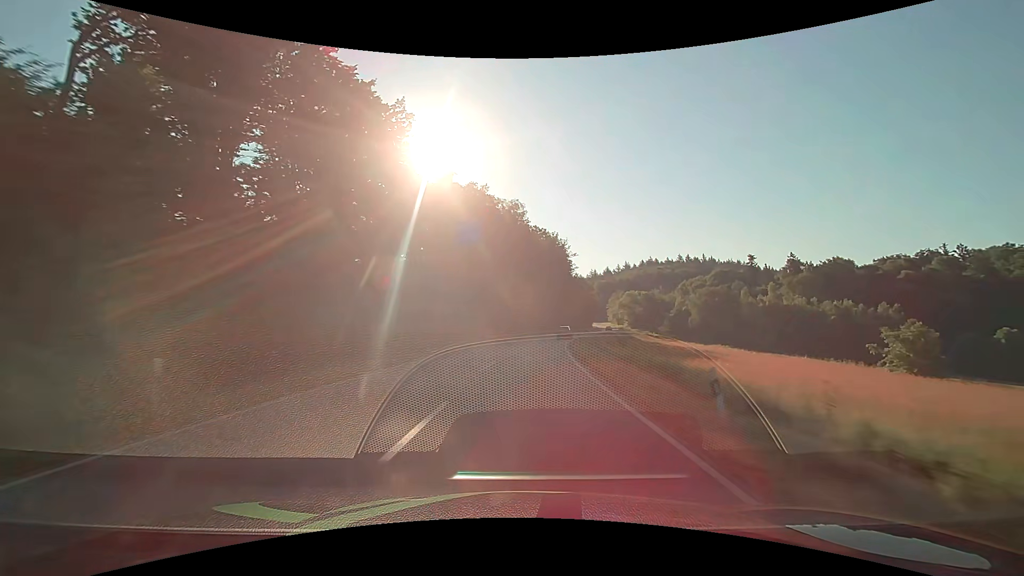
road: secondary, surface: asphalt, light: Day
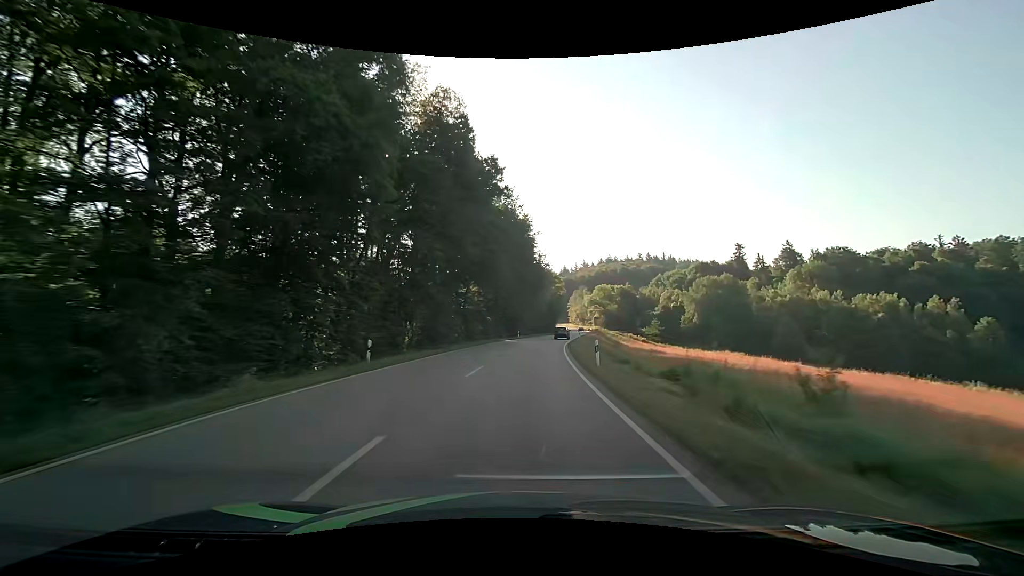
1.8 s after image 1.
(+2.0, +38.7) m; +5°
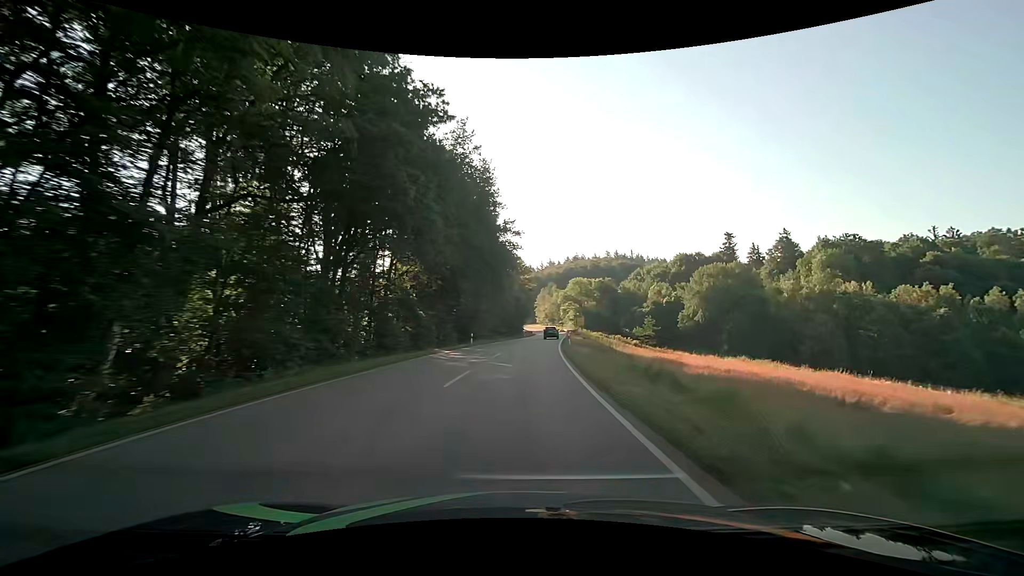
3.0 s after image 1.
(+0.9, +26.3) m; +4°
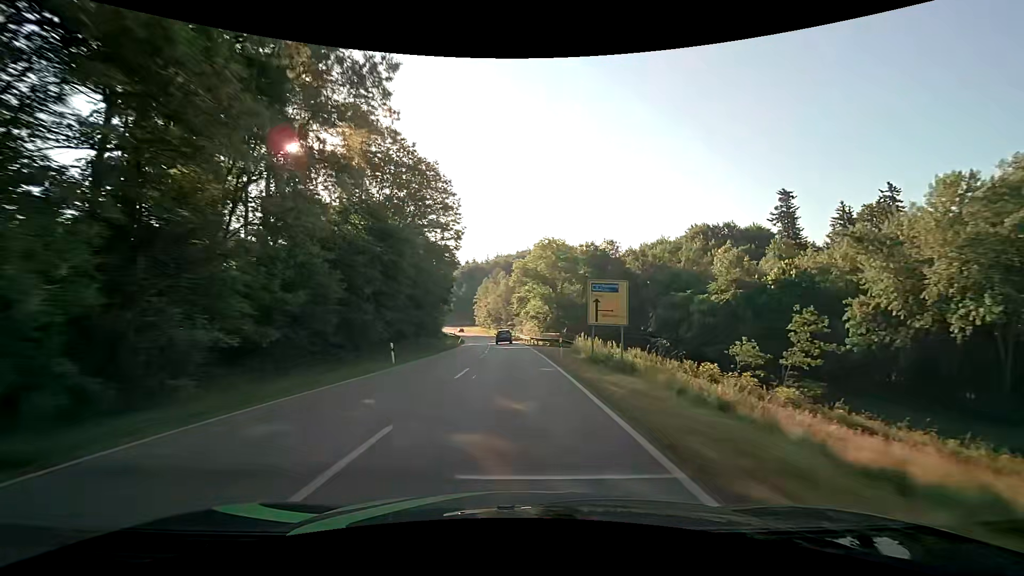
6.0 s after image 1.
(+4.5, +68.1) m; +6°
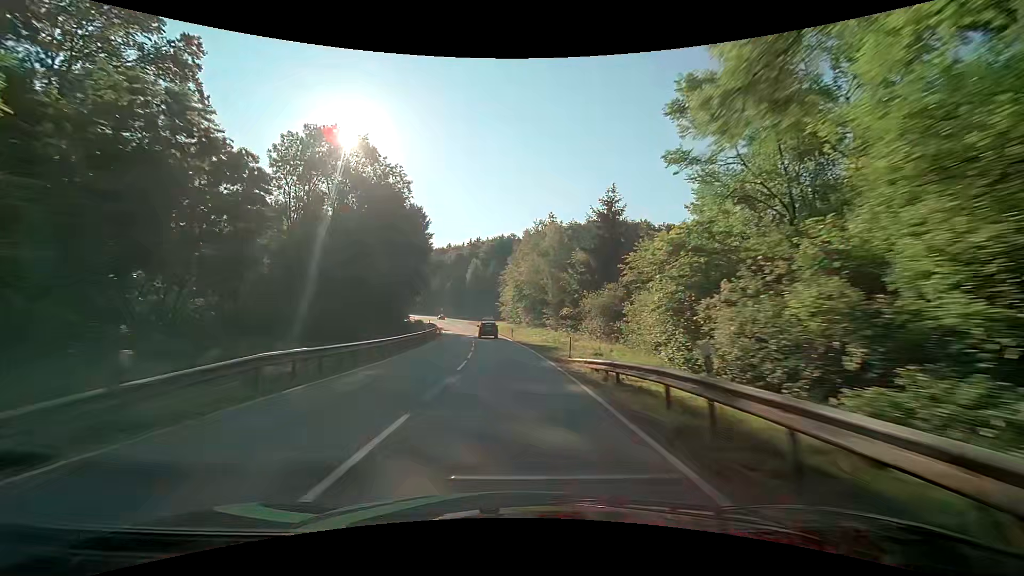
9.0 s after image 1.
(-2.5, +71.7) m; -5°
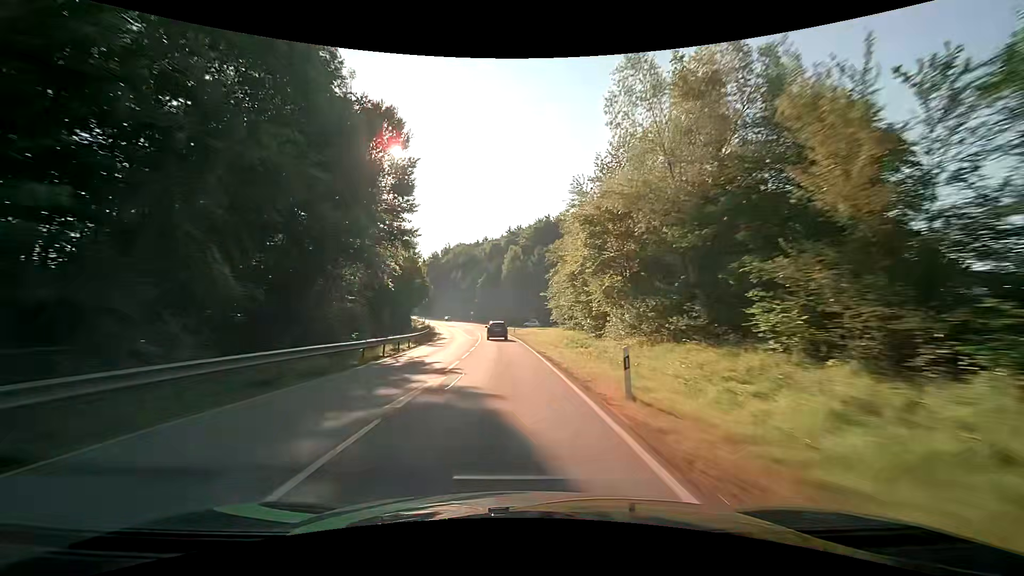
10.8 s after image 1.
(-1.5, +42.7) m; -5°
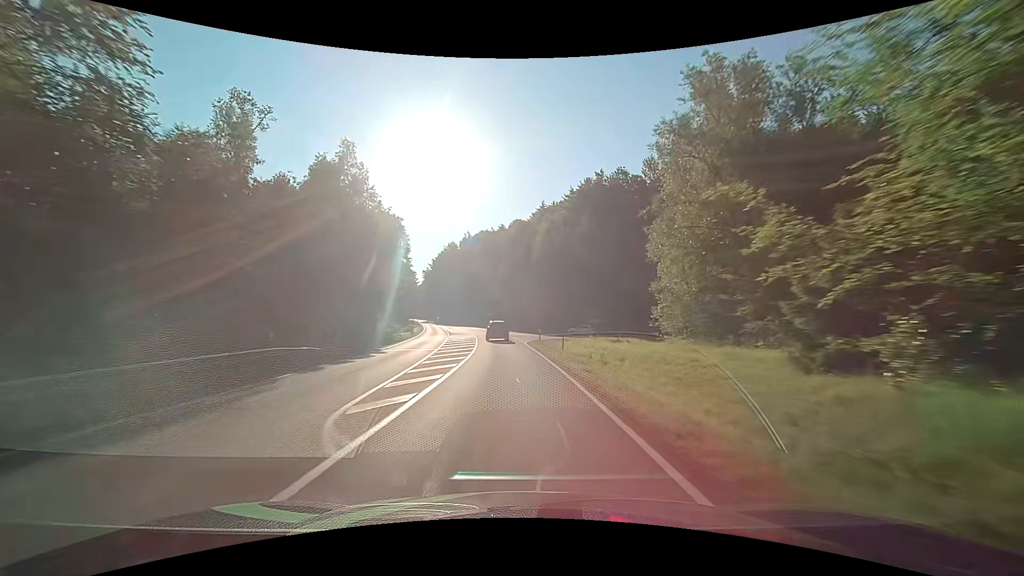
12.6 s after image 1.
(-1.1, +41.8) m; -3°
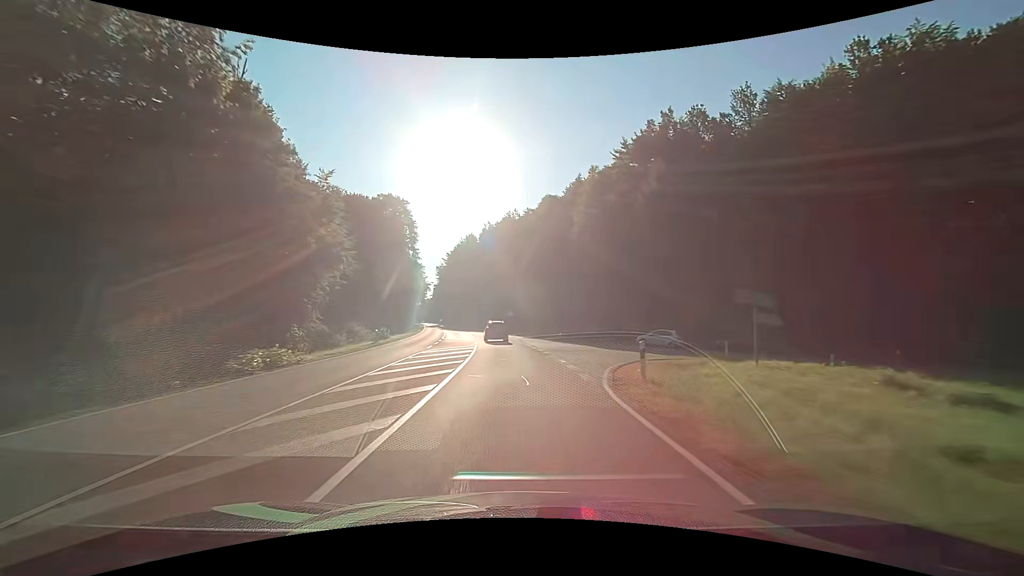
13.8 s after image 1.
(-0.8, +26.9) m; -3°
(0, +10) (0, +20) (-1, +30) (-2, +40) (-3, +50) (-4, +60) (-5, +70) (-7, +80) (-9, +89) (-11, +99) m
